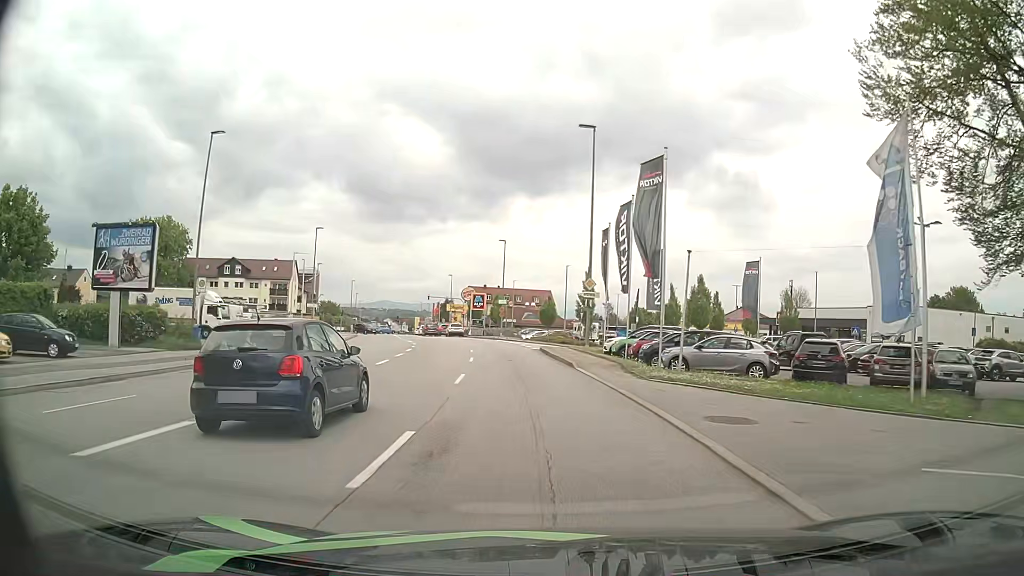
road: tertiary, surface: asphalt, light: Day
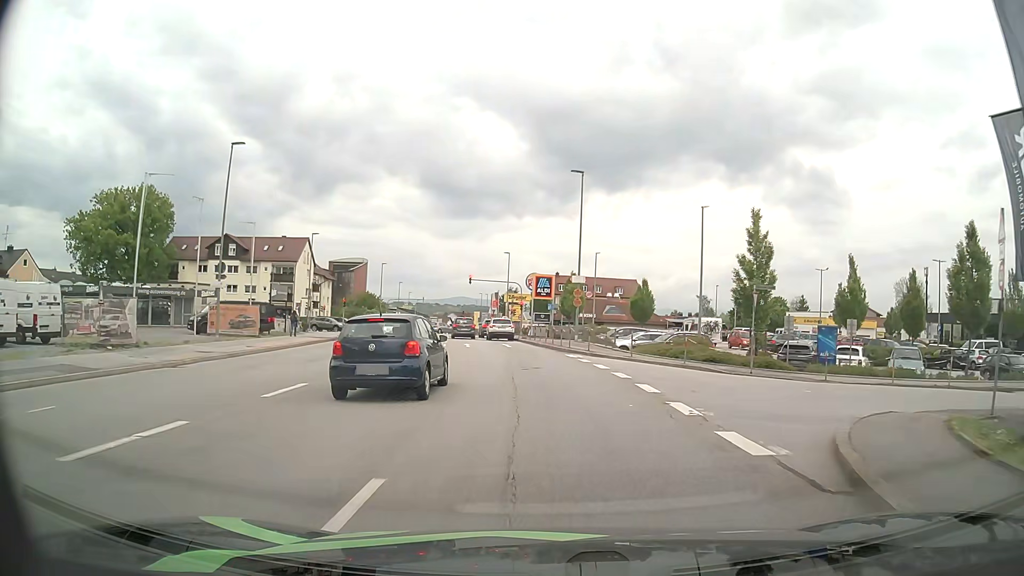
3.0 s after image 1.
(-1.6, +30.8) m; -5°
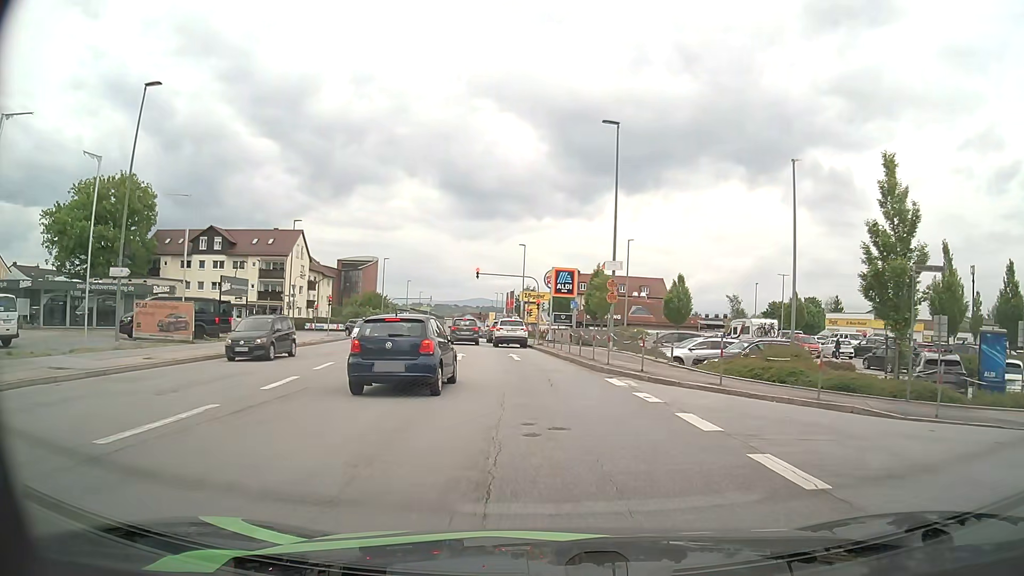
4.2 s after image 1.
(-0.2, +10.4) m; -2°
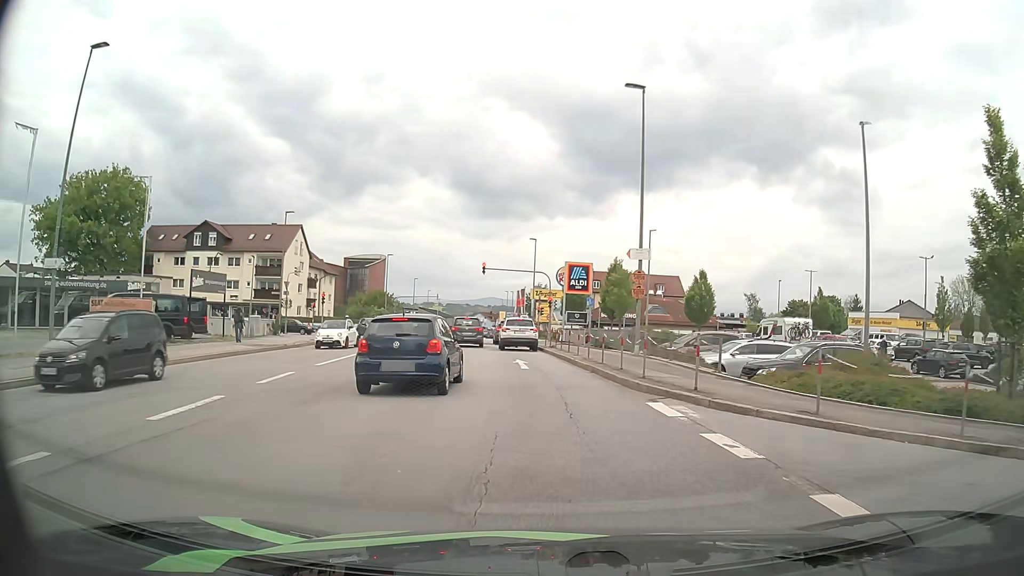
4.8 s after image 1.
(-0.1, +4.7) m; -1°
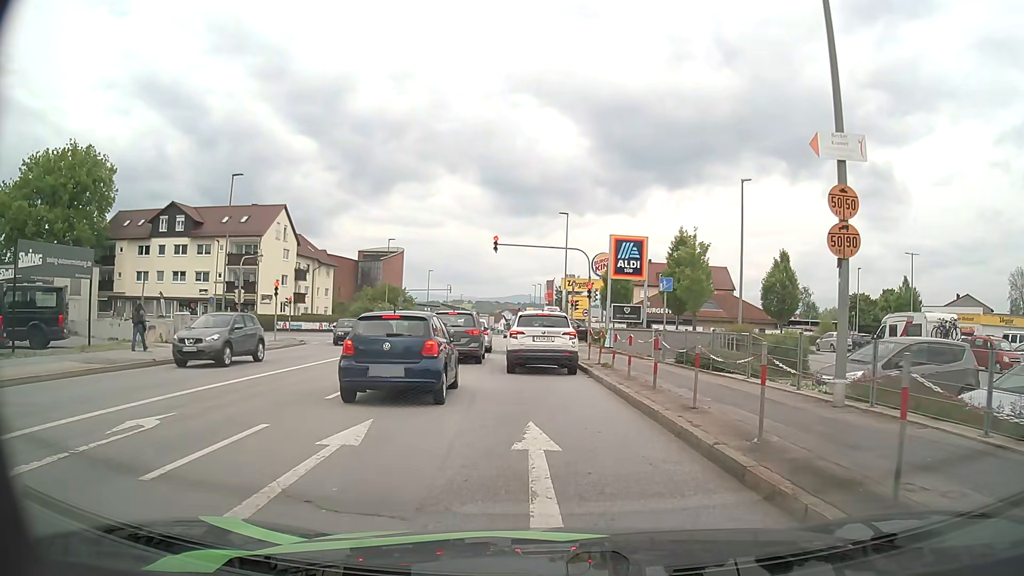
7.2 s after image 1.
(-0.5, +14.9) m; -3°
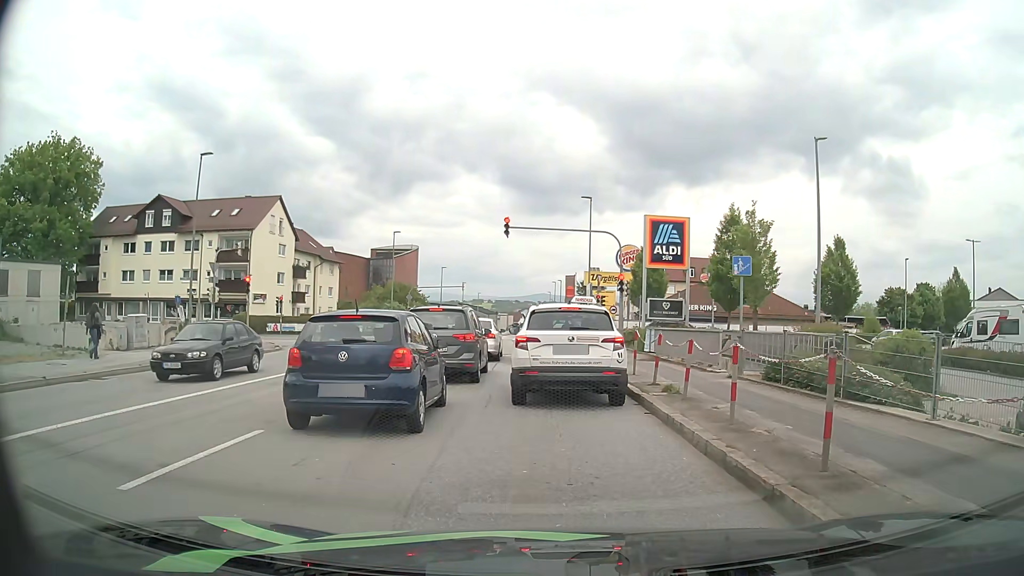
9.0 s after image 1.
(0.0, +6.3) m; -1°
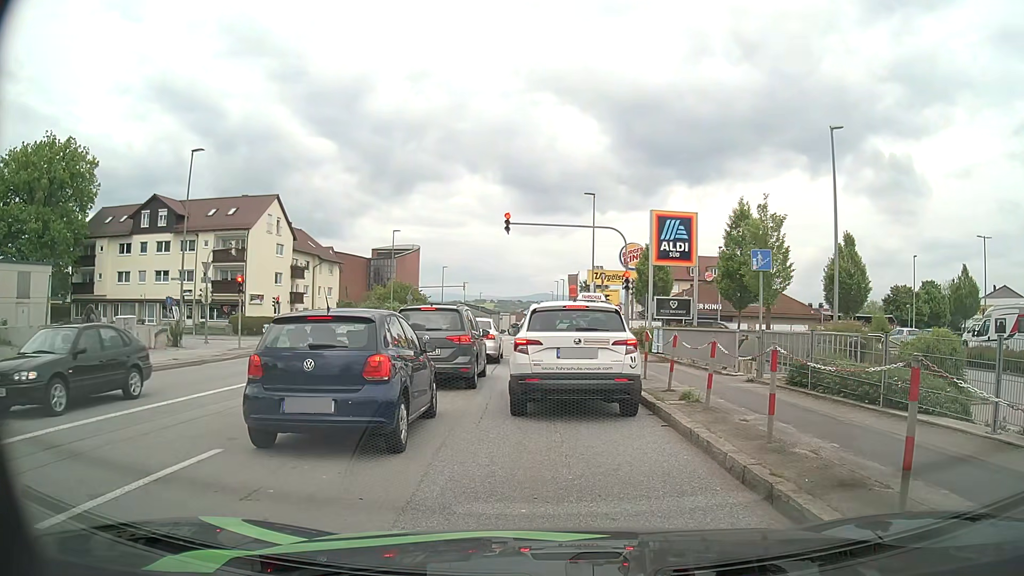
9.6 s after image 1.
(0.0, +1.2) m; +1°
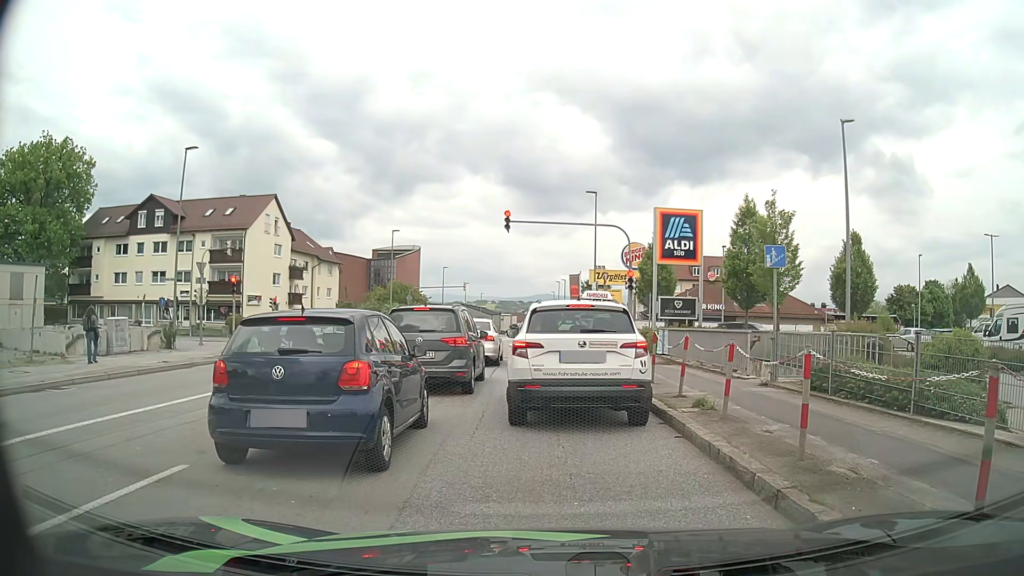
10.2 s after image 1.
(0.0, +0.8) m; +2°
(0, +10) (-1, +20) (-2, +30) (-2, +40) (-3, +50) (-3, +60) (-4, +70) (-5, +80) (-6, +90) (-7, +100) m
